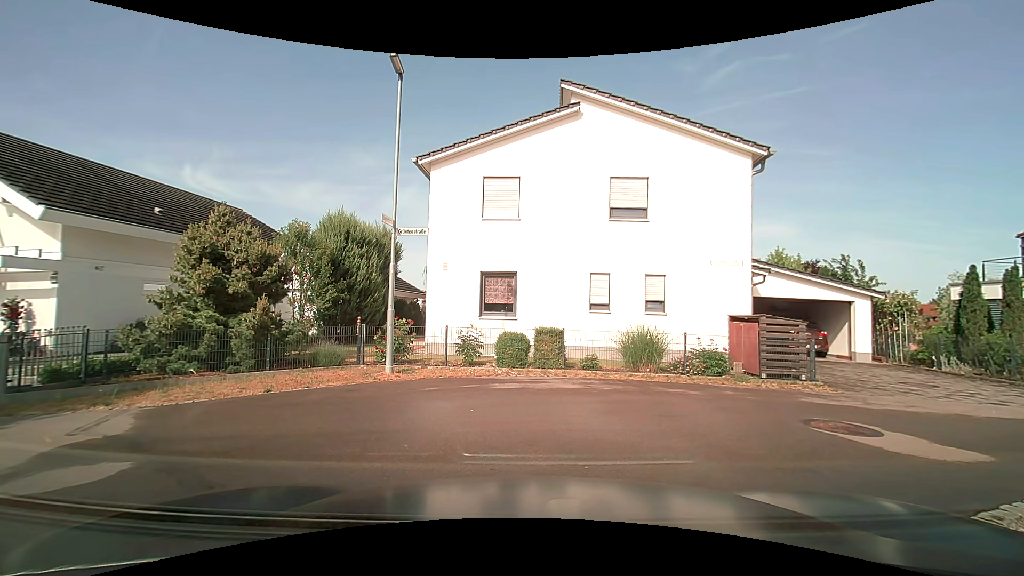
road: residential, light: Day
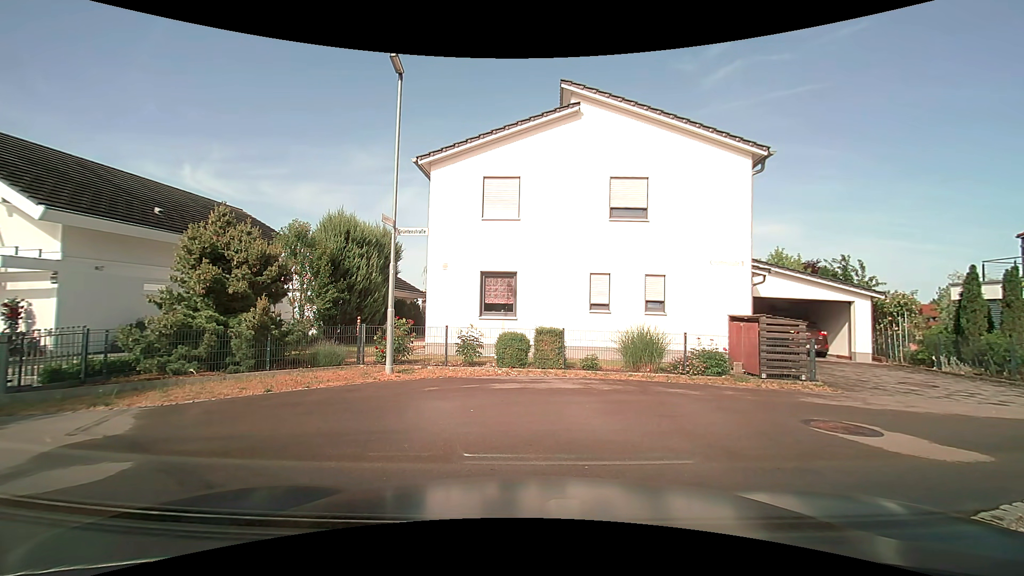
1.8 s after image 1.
(0.0, 0.0) m; 0°
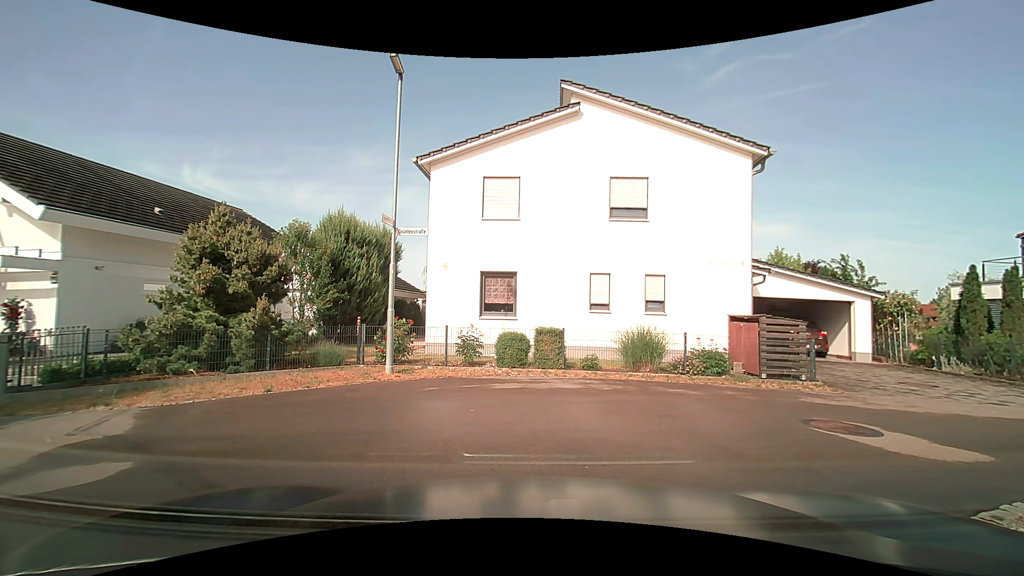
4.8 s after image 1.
(0.0, 0.0) m; 0°
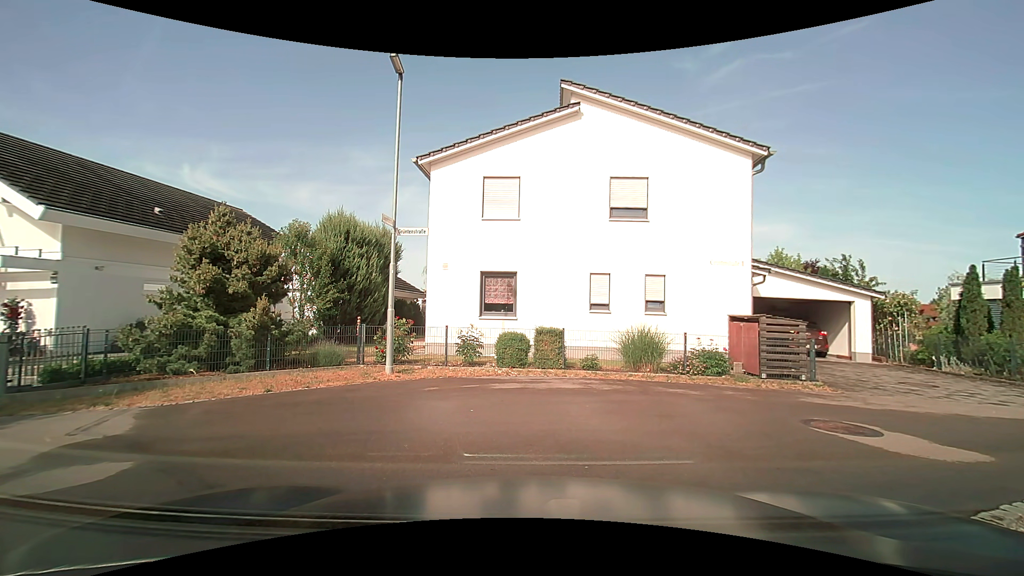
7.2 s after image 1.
(0.0, 0.0) m; 0°
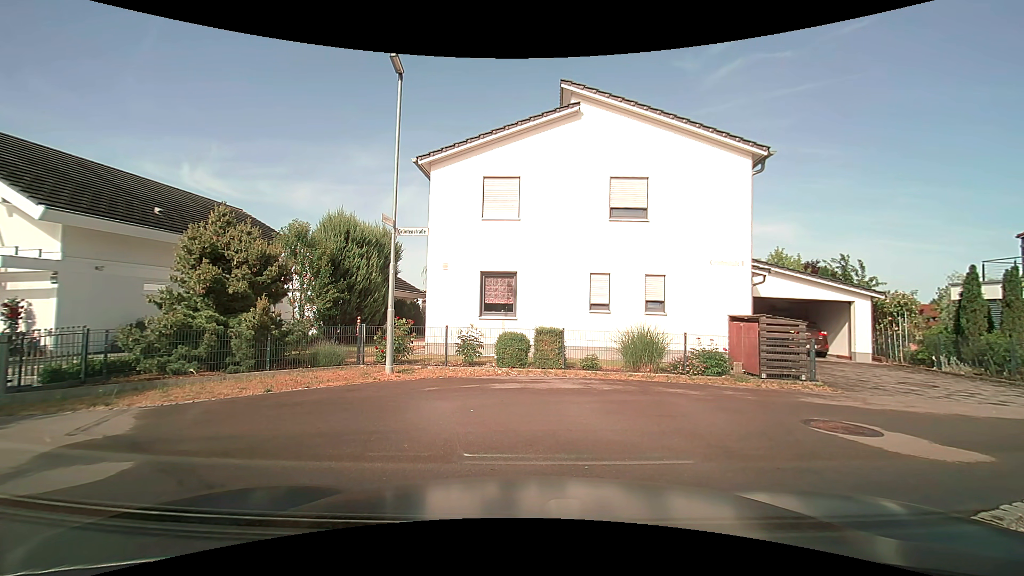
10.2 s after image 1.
(0.0, 0.0) m; 0°
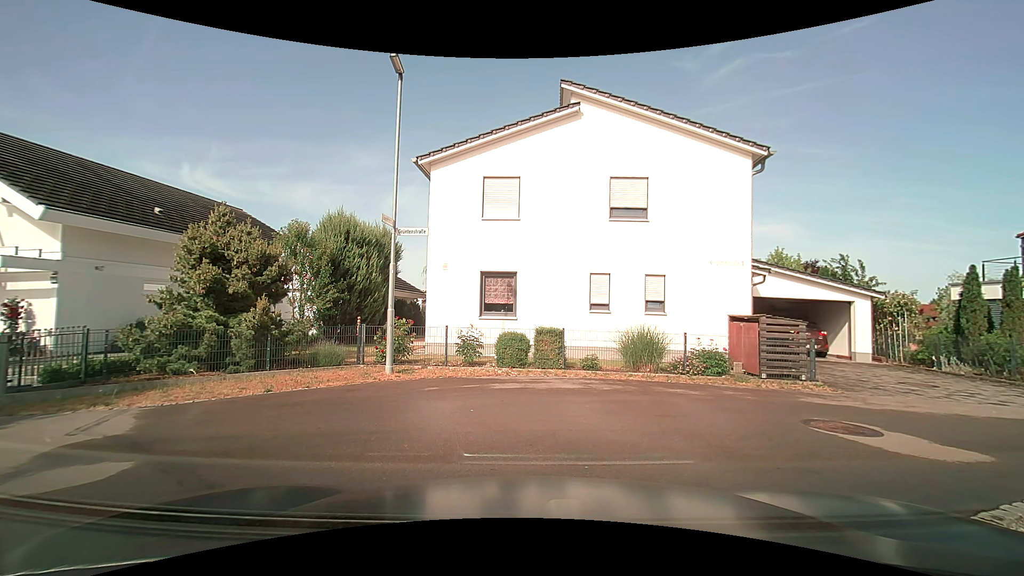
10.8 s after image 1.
(0.0, 0.0) m; 0°
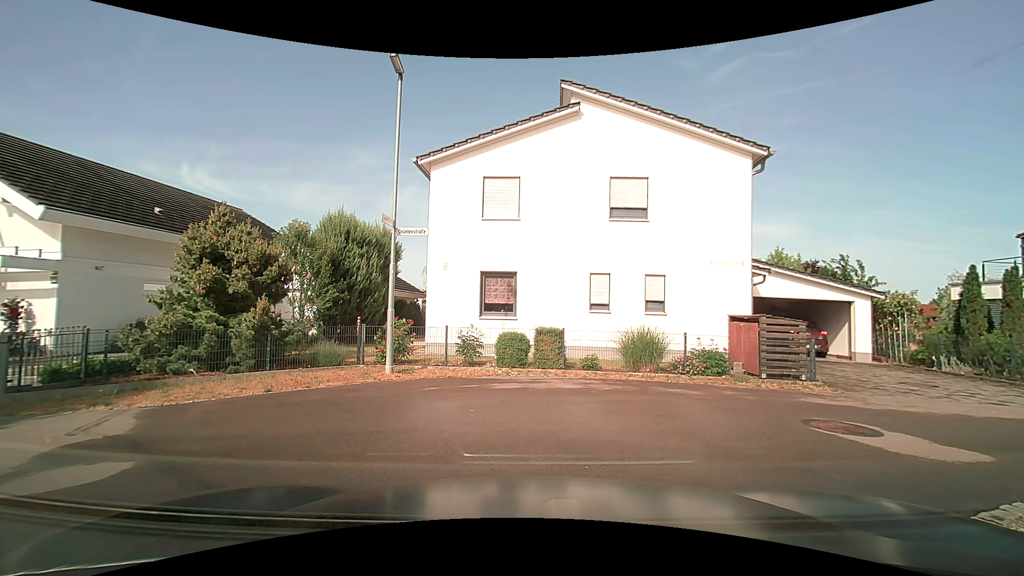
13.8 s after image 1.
(0.0, 0.0) m; 0°
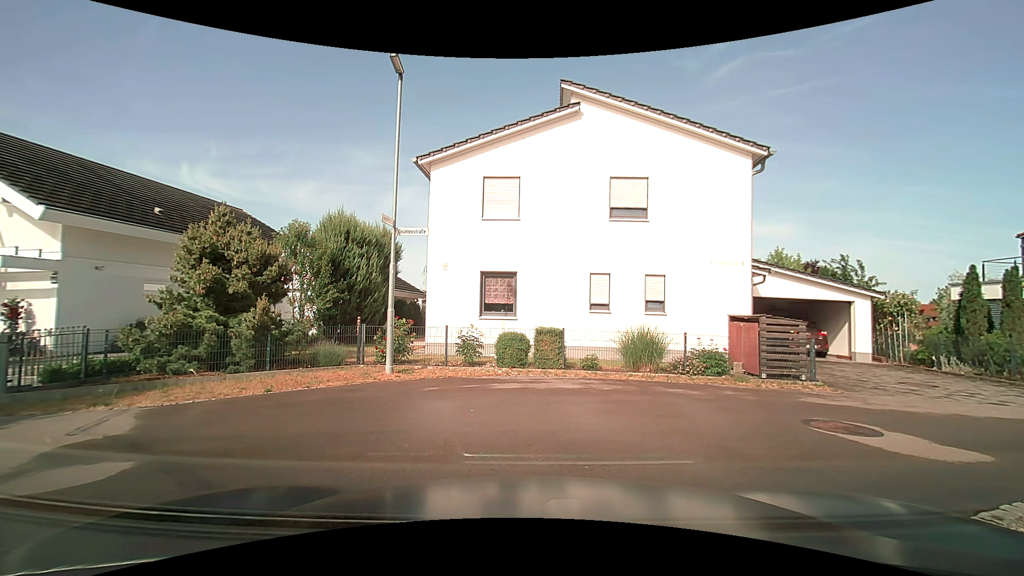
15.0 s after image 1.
(0.0, 0.0) m; 0°
